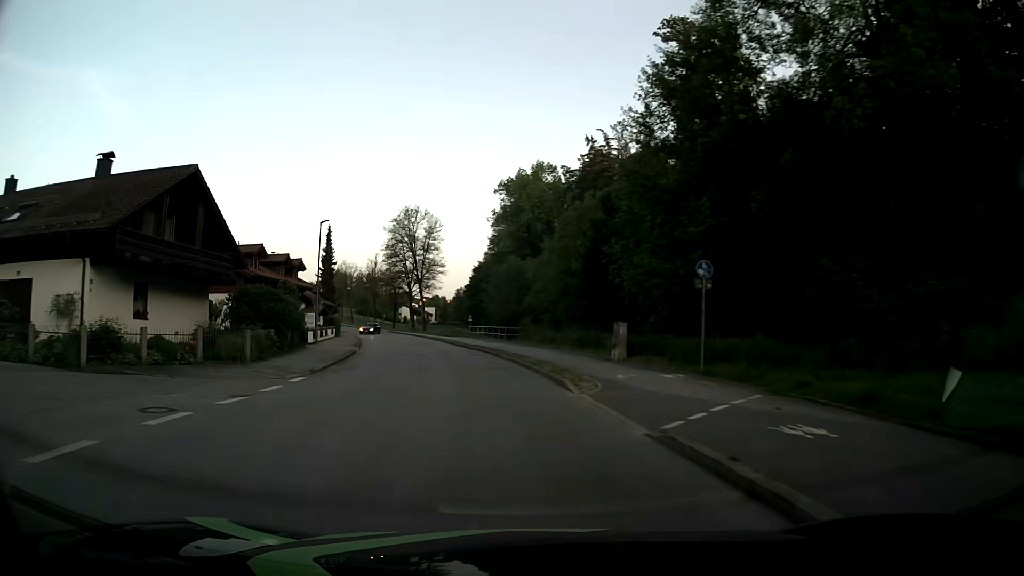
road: unclassified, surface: asphalt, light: Day
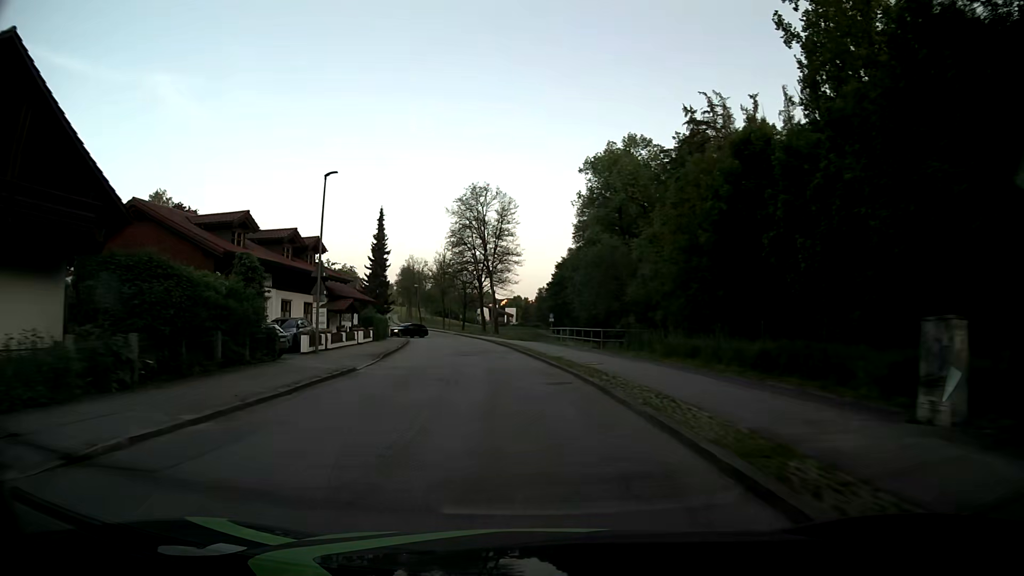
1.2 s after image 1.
(-1.0, +15.3) m; -7°
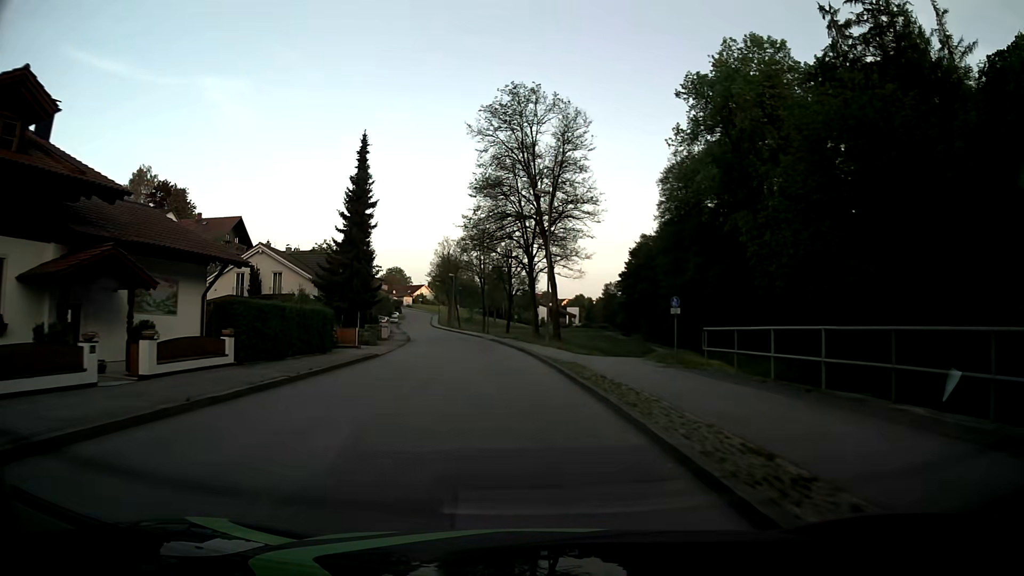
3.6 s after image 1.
(-1.3, +30.8) m; -4°
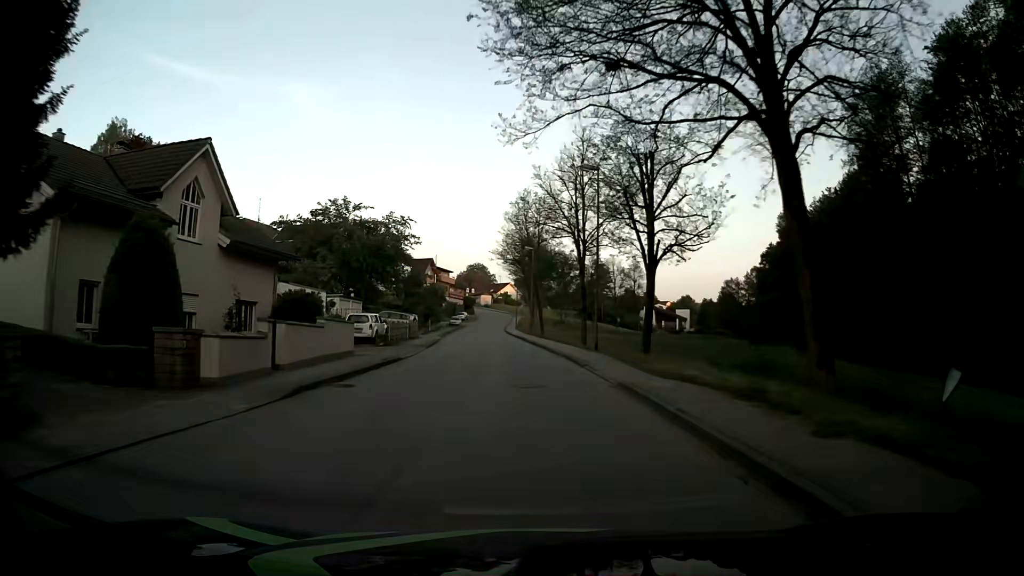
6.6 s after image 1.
(-3.3, +38.0) m; -8°
(0, +10) (0, +20) (-1, +30) (-2, +40) (-3, +50) (-3, +60) (-4, +70) (-5, +80) (-5, +90) (-6, +100) m
